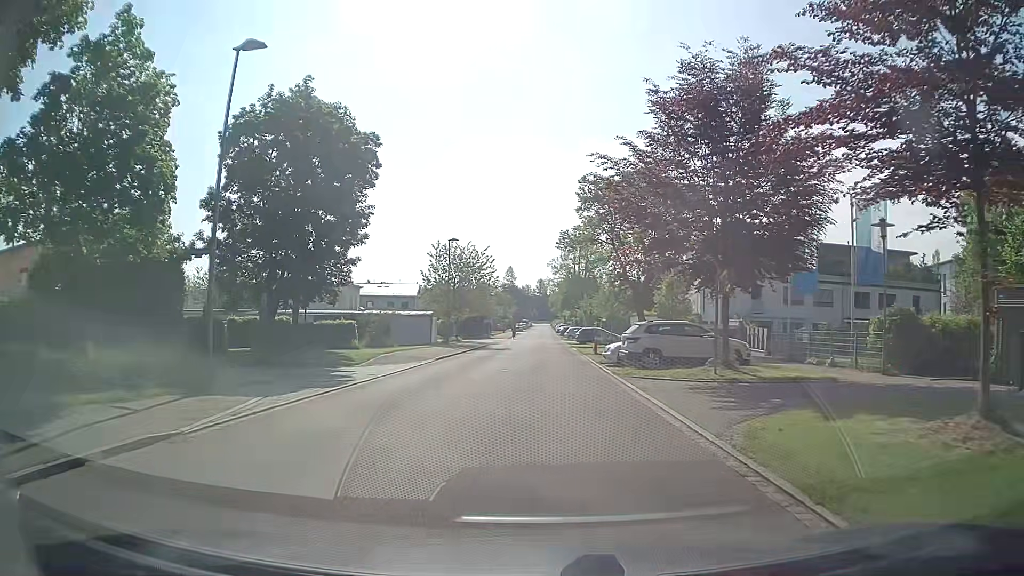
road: residential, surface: asphalt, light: Day
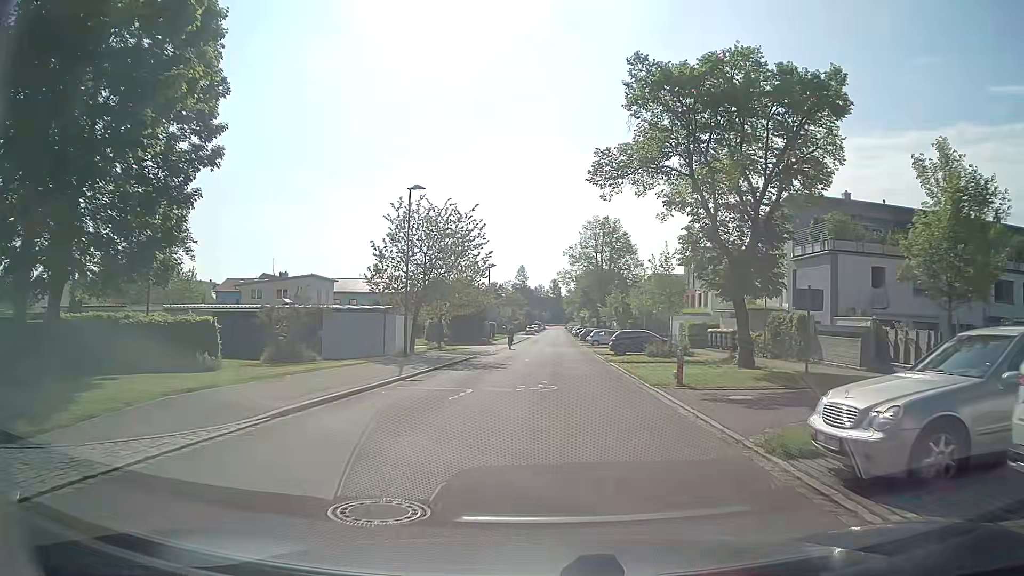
(-0.2, +19.2) m; 0°
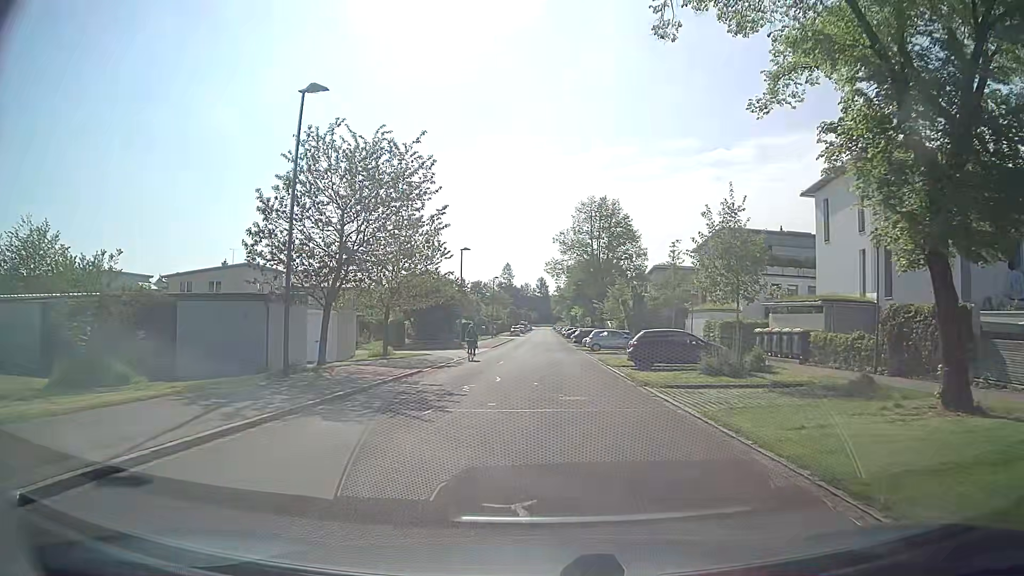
(-0.1, +13.3) m; 0°
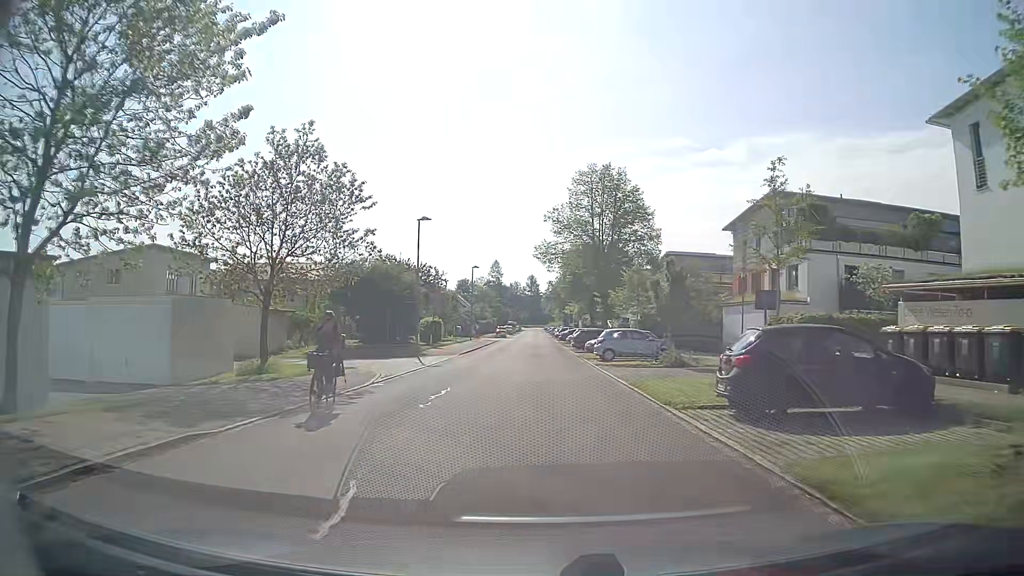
(+0.1, +14.8) m; +1°
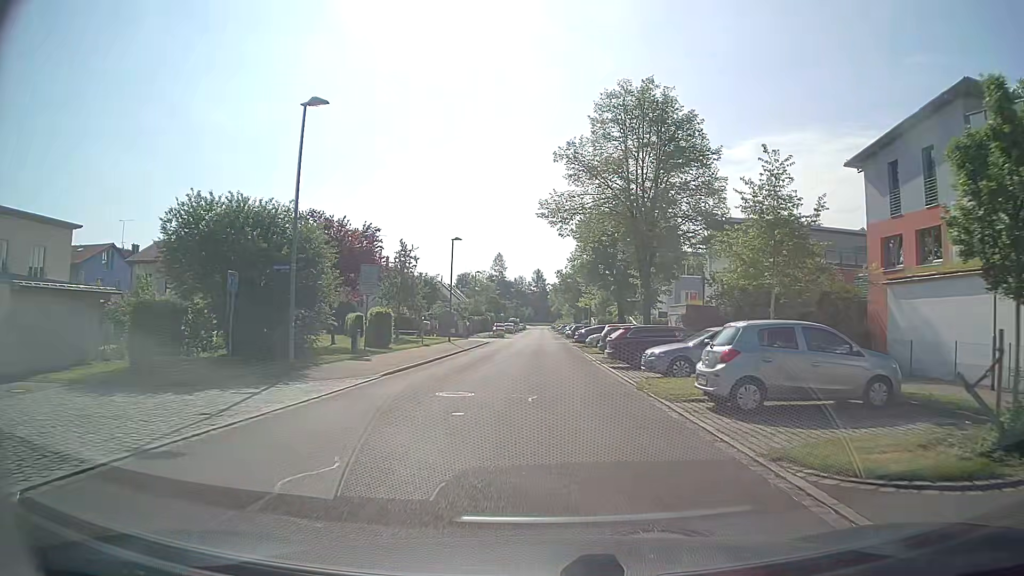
(0.0, +20.4) m; 0°
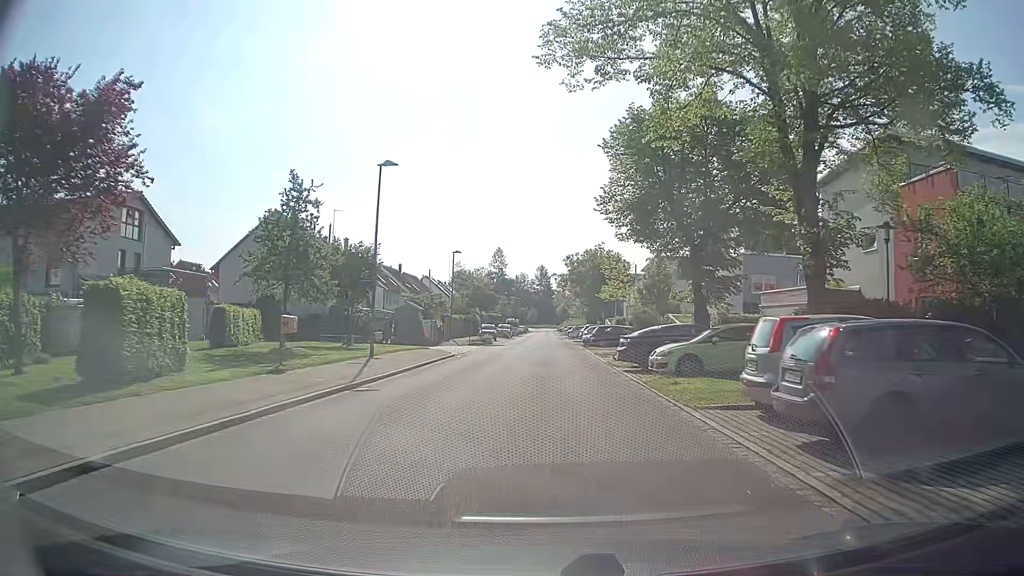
(-0.2, +23.9) m; -1°
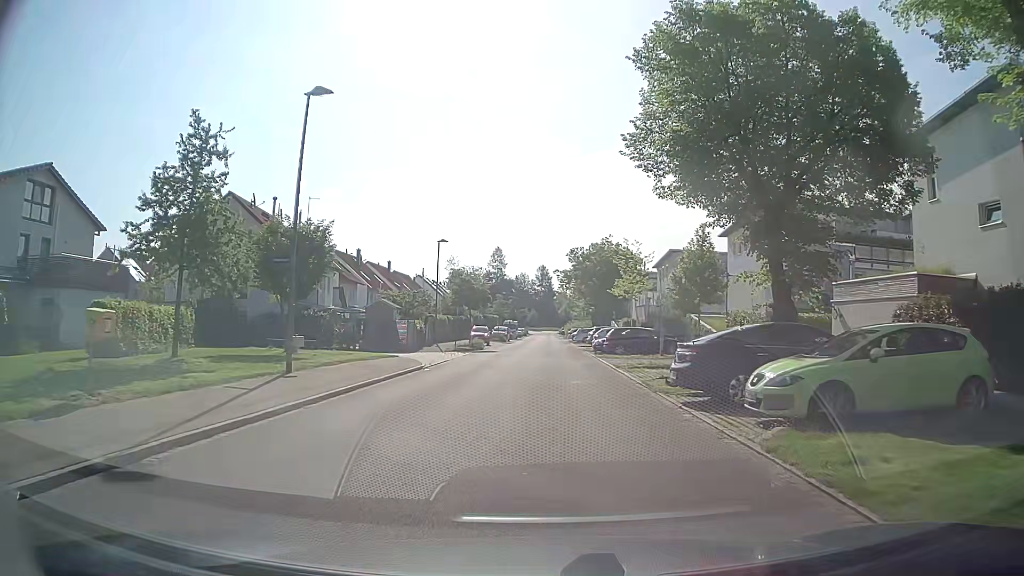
(0.0, +8.9) m; 0°
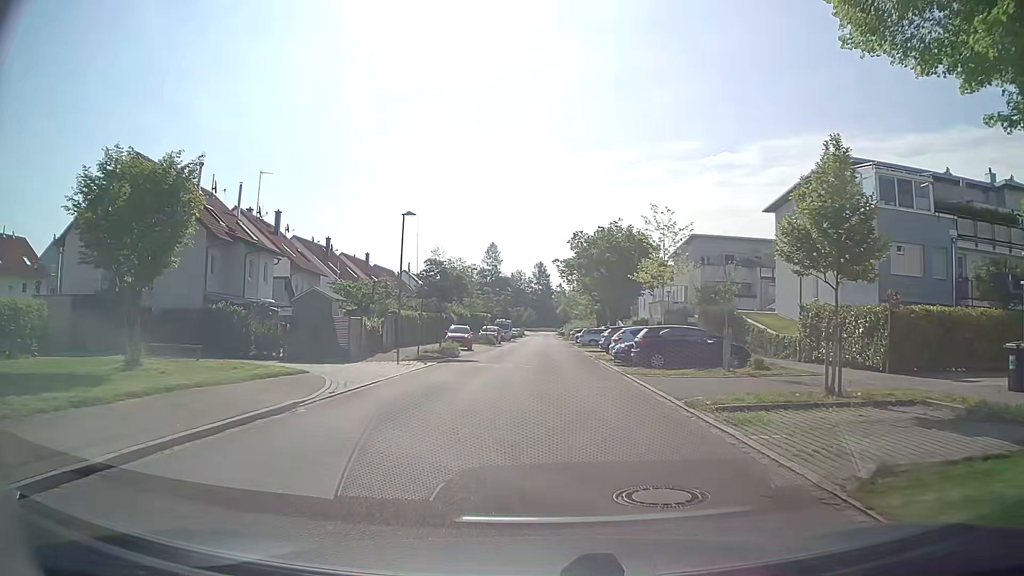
(0.0, +11.9) m; 0°
